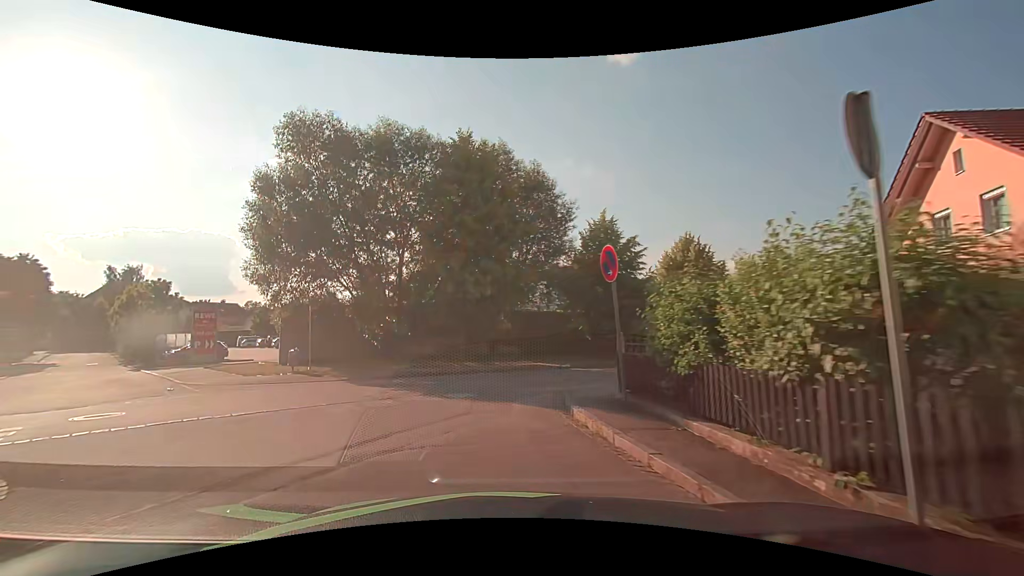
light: Day
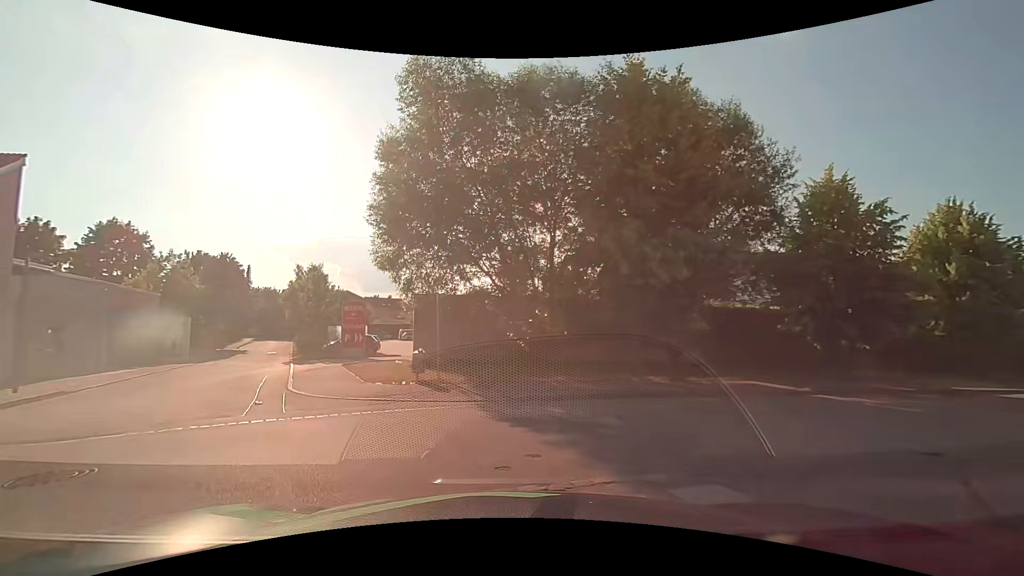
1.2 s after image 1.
(-0.7, +5.2) m; -16°
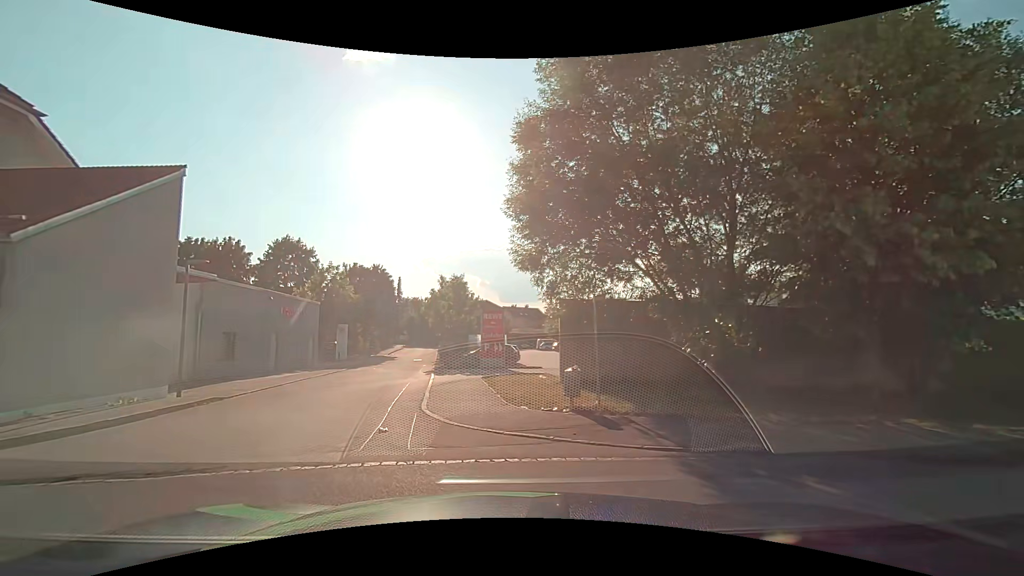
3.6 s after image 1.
(-0.3, +2.8) m; -15°
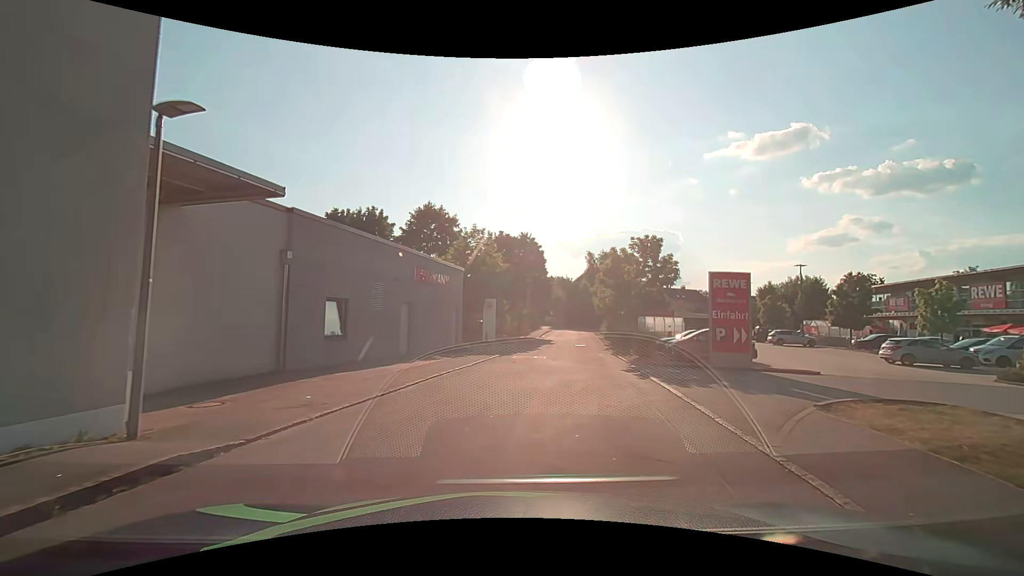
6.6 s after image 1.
(-3.9, +11.1) m; -18°
